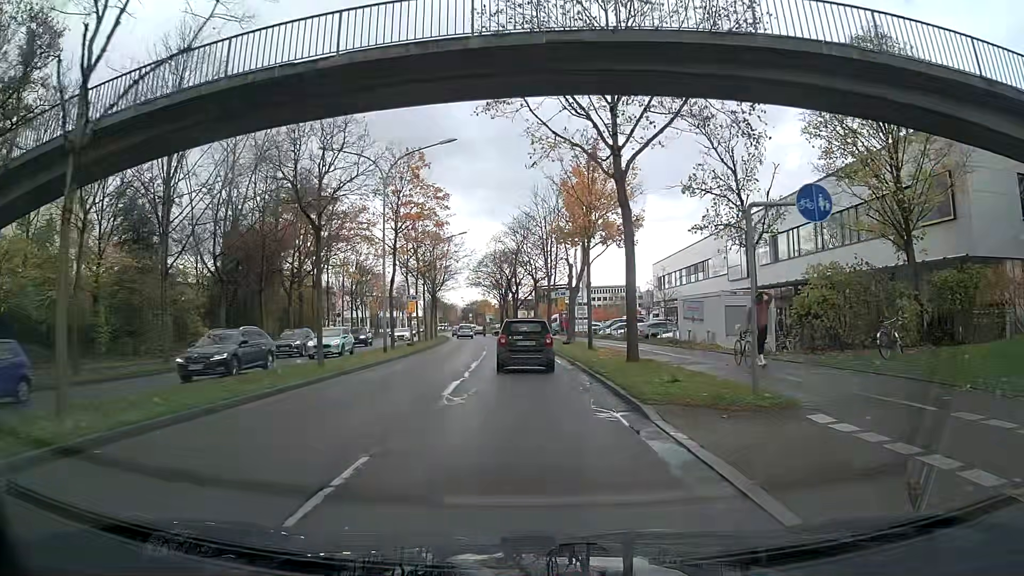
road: primary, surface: asphalt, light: Day
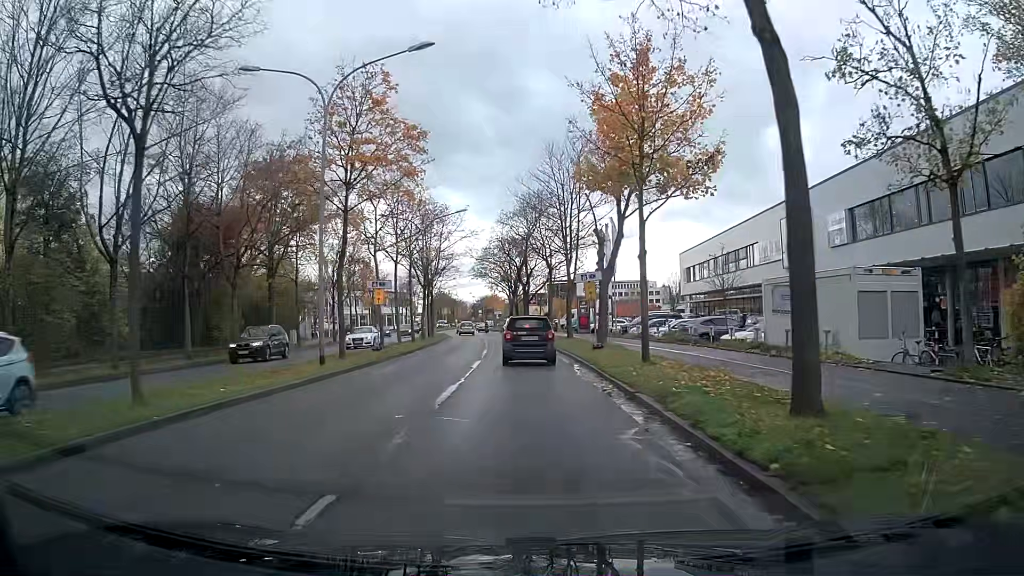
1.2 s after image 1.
(0.0, +10.9) m; 0°
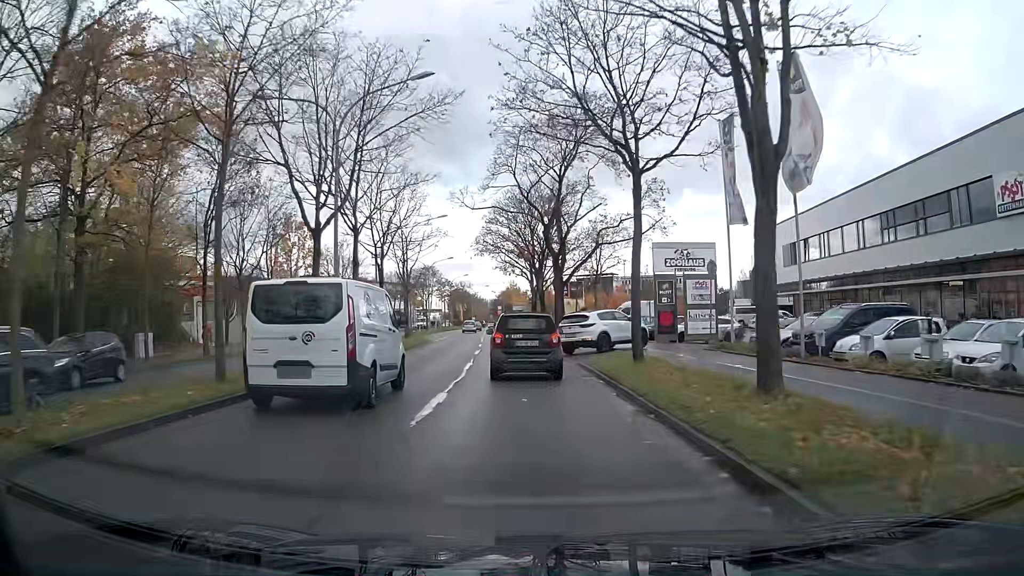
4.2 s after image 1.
(-0.8, +28.8) m; -3°
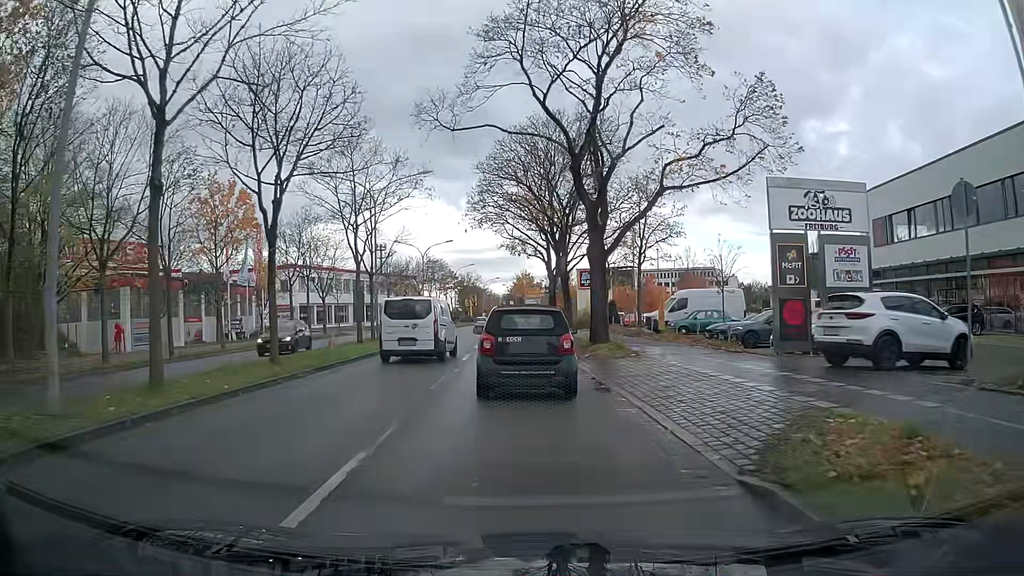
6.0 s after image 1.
(-0.1, +14.9) m; -1°
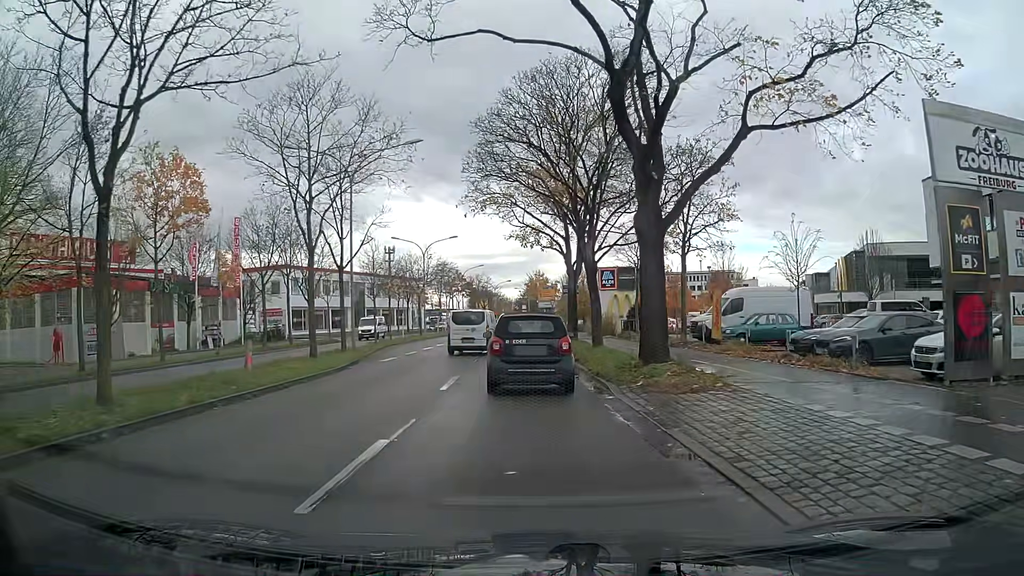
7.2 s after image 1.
(-0.2, +7.9) m; -2°
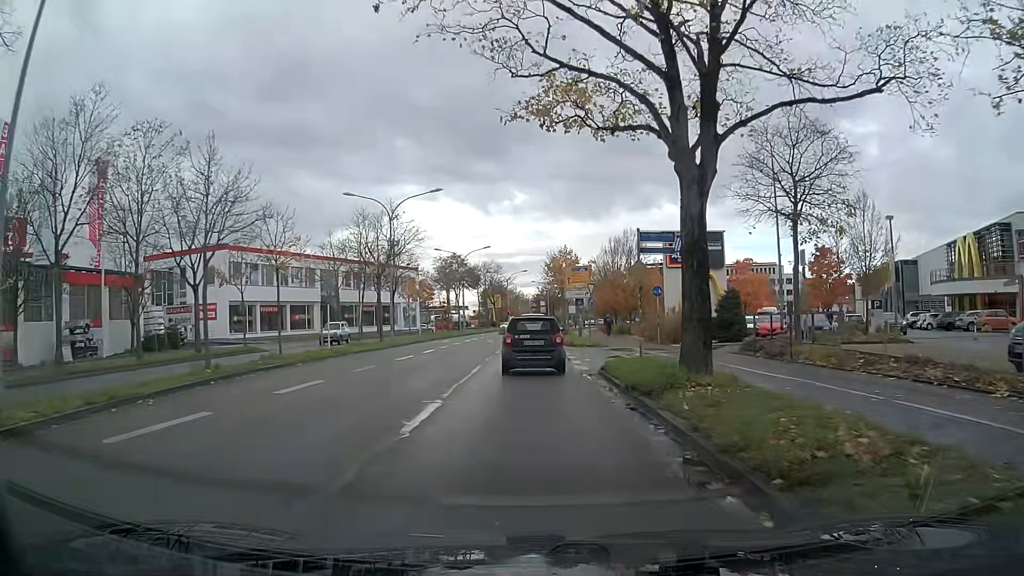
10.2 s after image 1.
(+0.1, +23.5) m; 0°
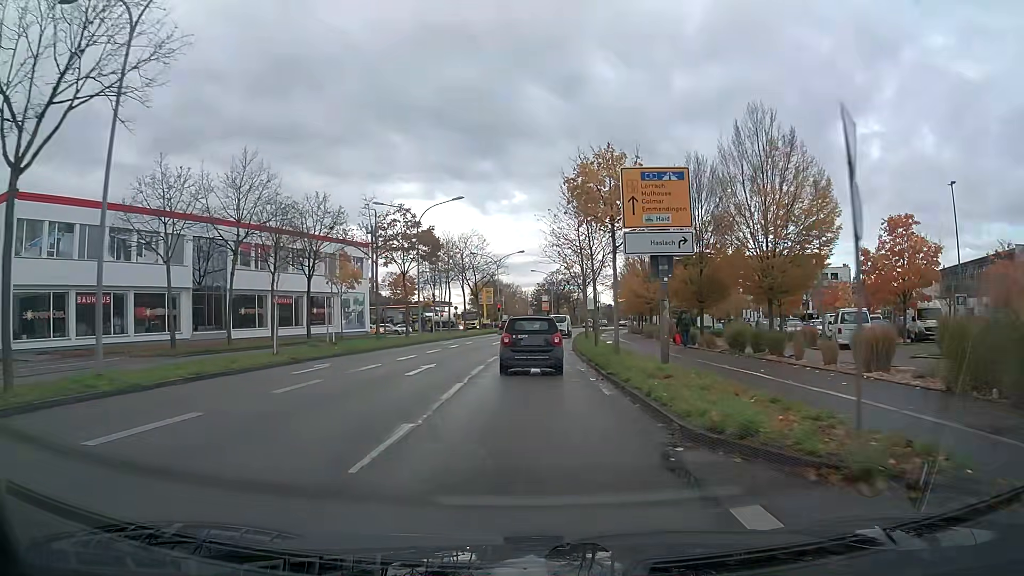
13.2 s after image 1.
(0.0, +30.6) m; 0°
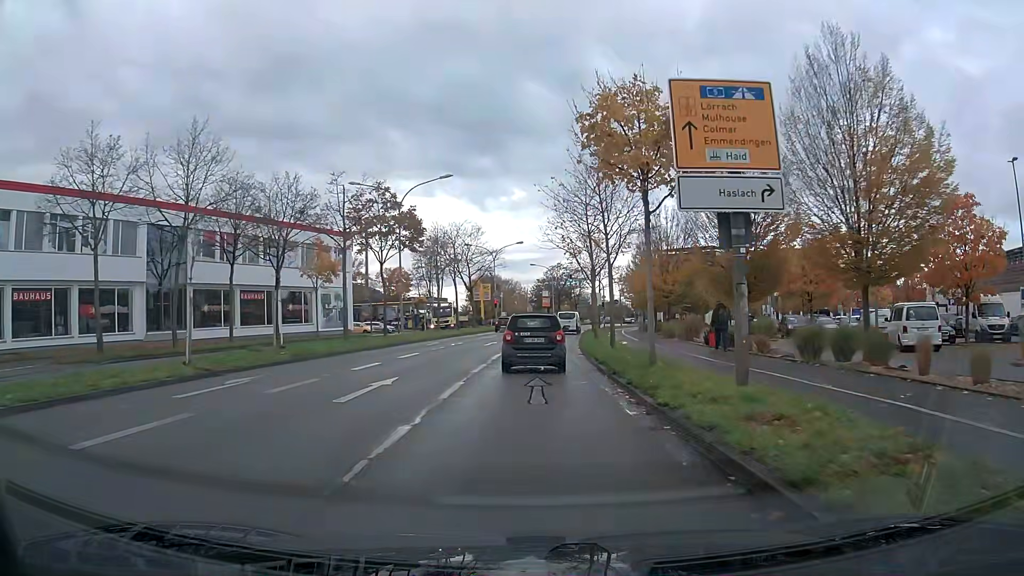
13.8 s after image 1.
(0.0, +6.4) m; 0°
